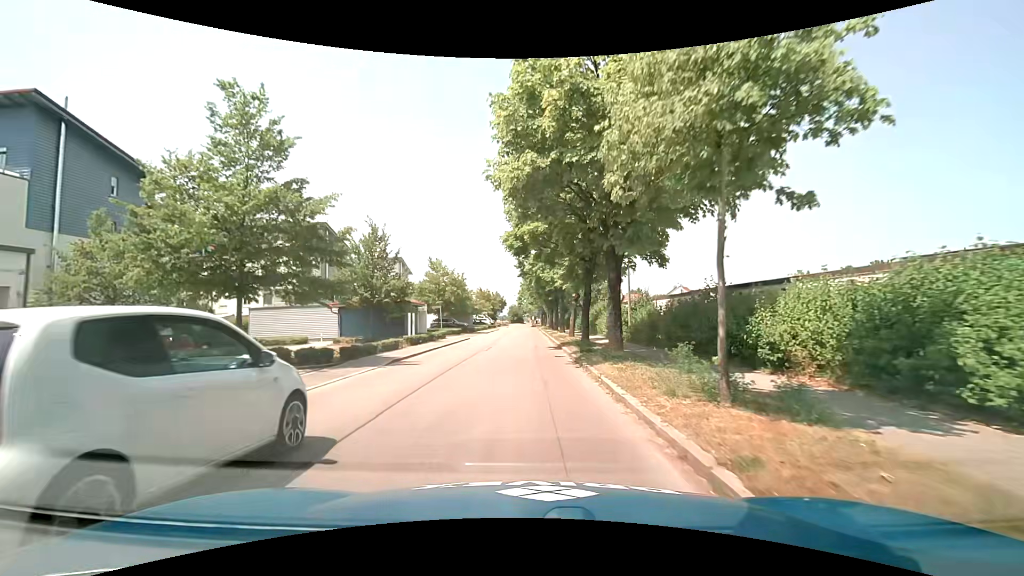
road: tertiary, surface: asphalt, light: Day
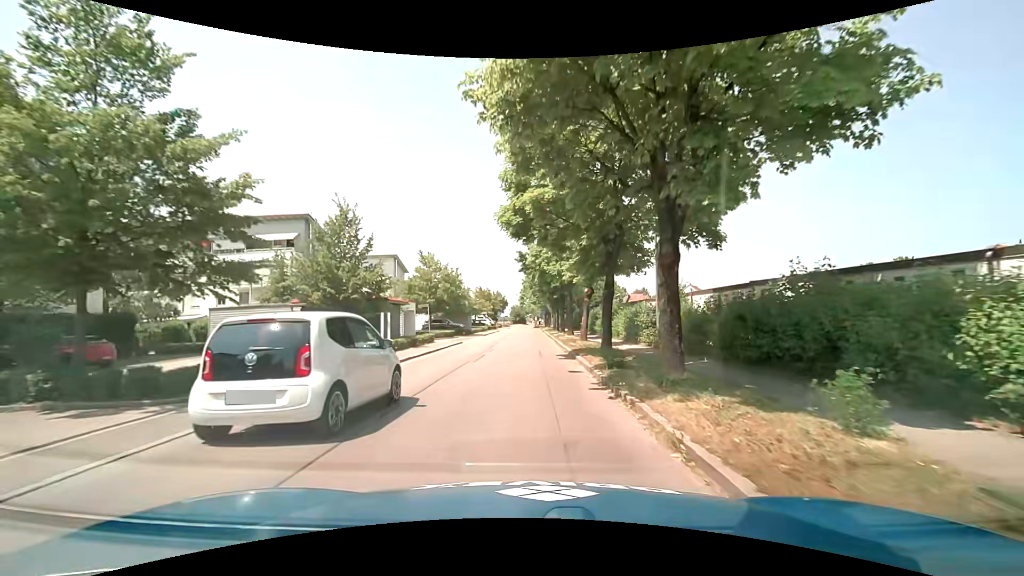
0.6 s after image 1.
(0.0, +5.4) m; 0°
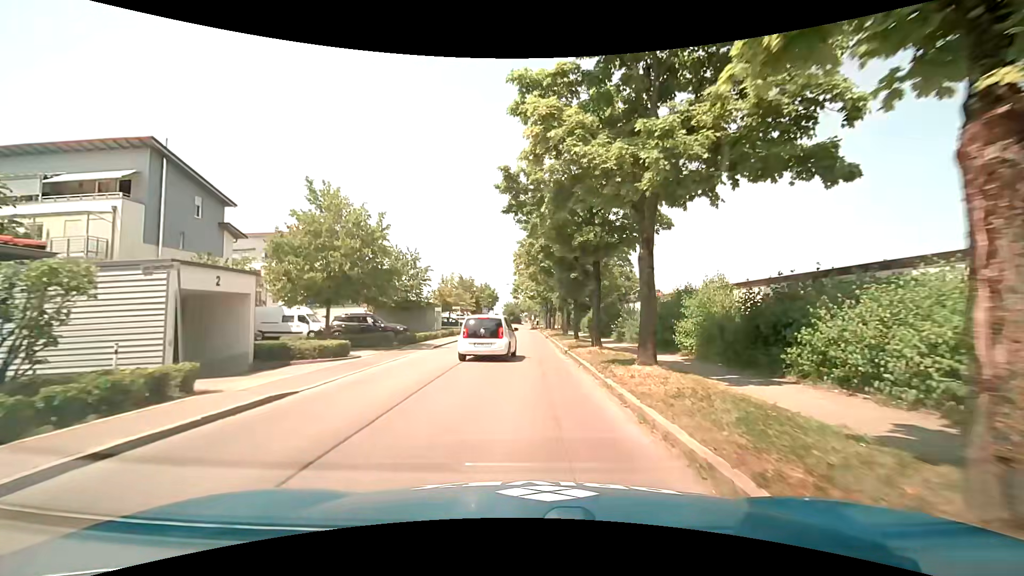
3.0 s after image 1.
(+0.1, +22.2) m; +1°
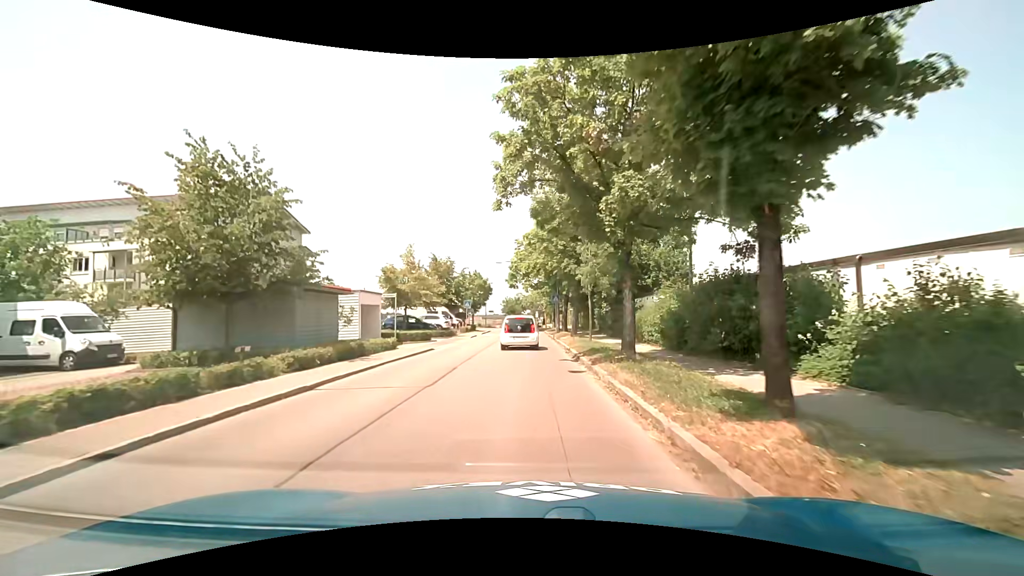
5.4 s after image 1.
(-0.3, +21.6) m; -1°
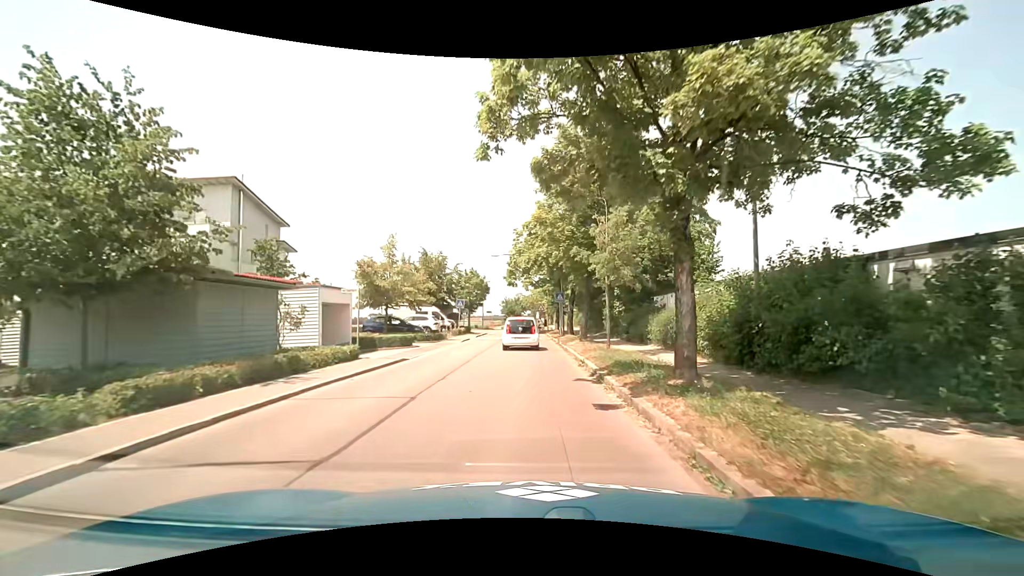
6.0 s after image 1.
(0.0, +4.9) m; 0°
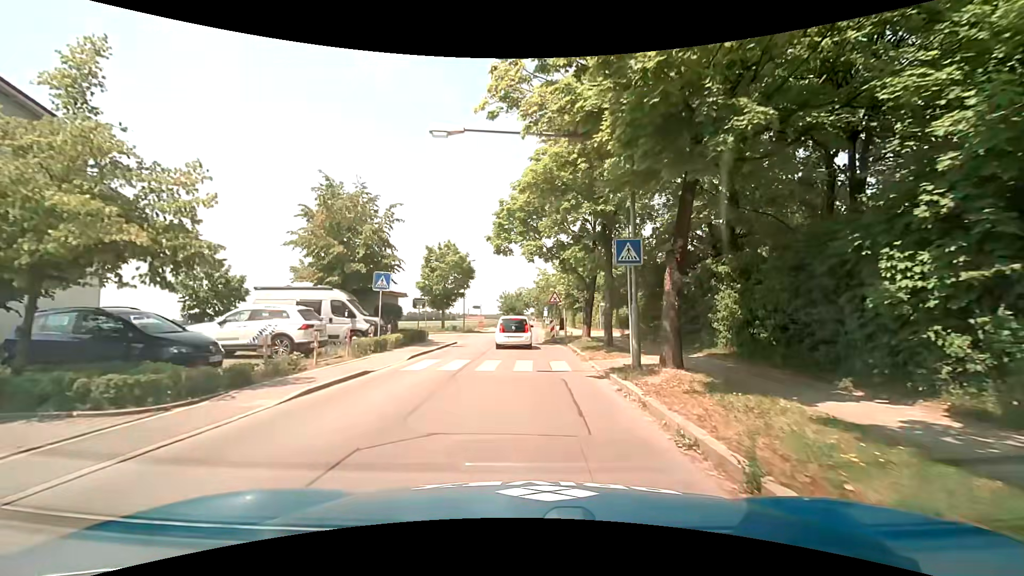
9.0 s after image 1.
(0.0, +22.6) m; 0°
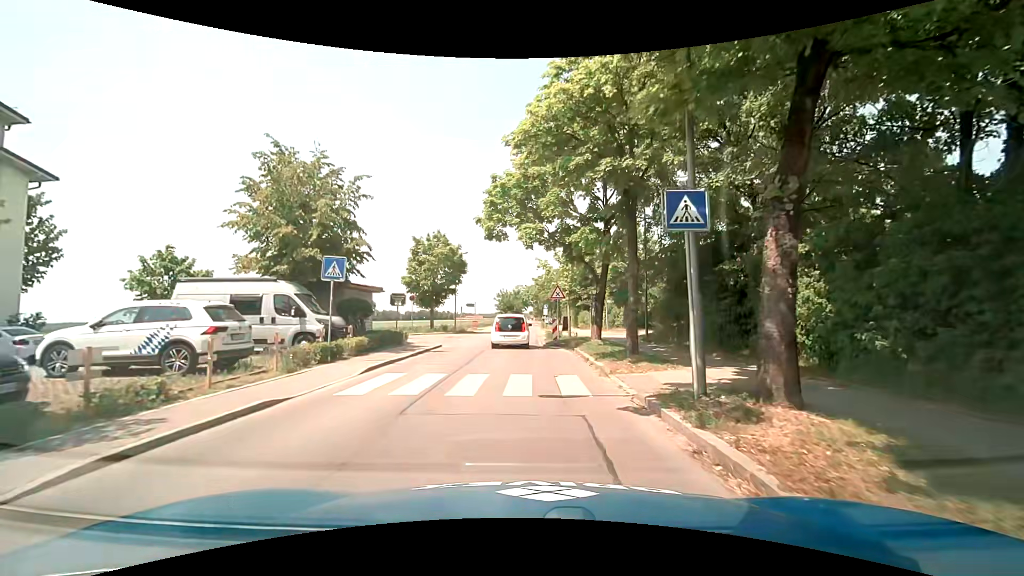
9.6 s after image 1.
(0.0, +4.4) m; +1°
(0, +10) (-1, +20) (-1, +30) (-1, +40) (-1, +50) (-1, +60) (-1, +70) (-1, +80) (-1, +90) (+1, +100) m
